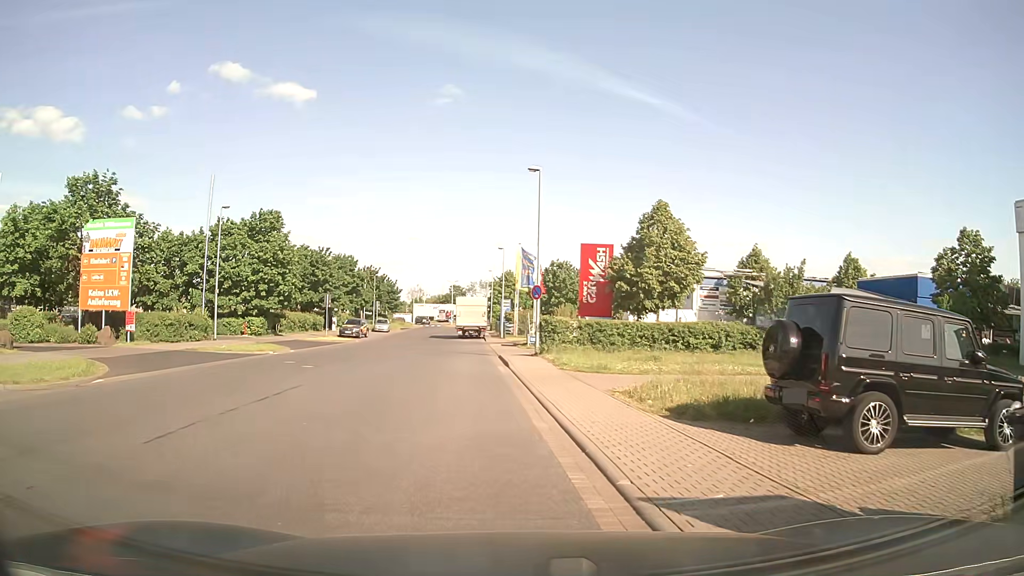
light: Day
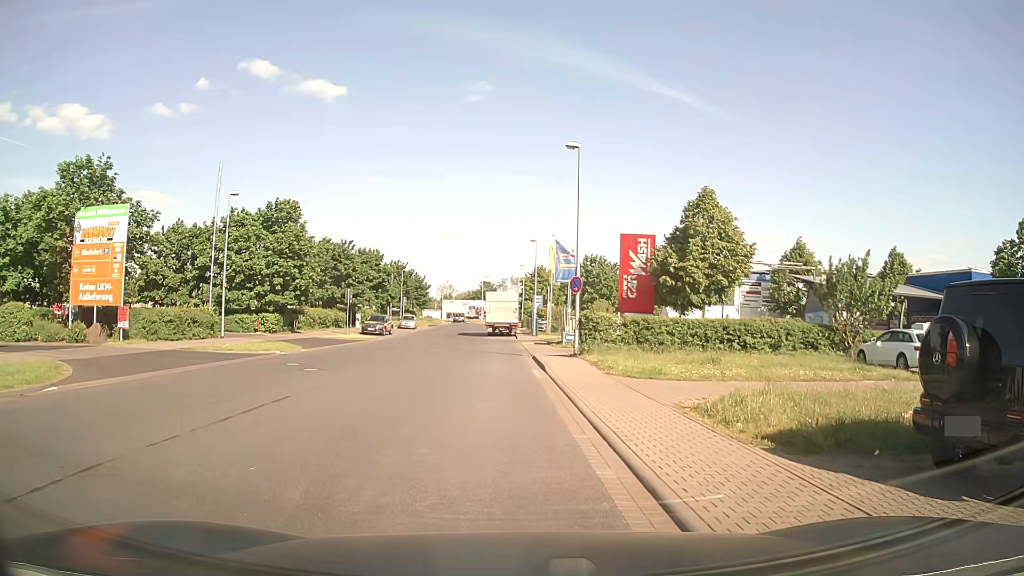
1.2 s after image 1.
(-0.1, +3.0) m; -1°
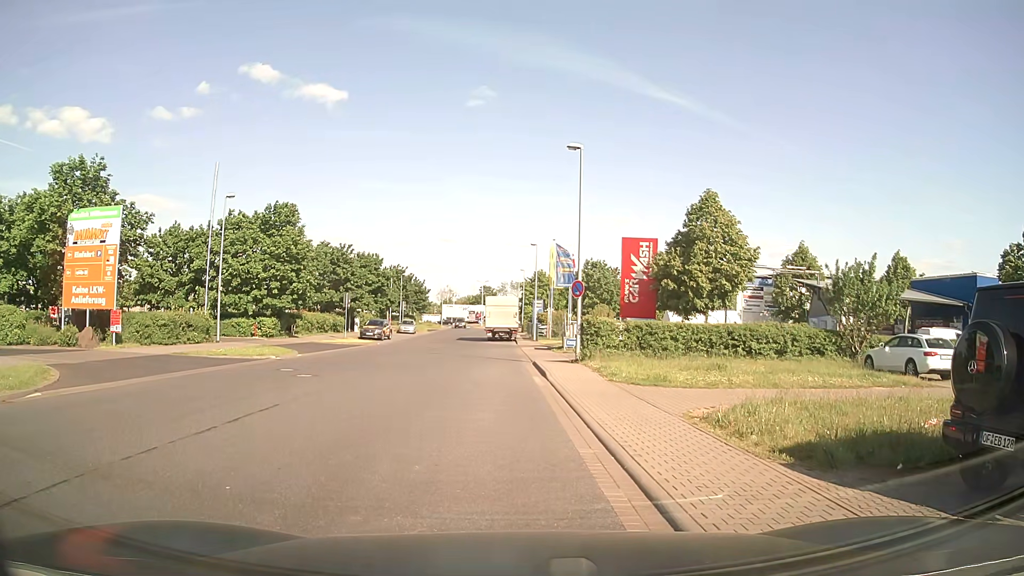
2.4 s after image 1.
(0.0, +0.6) m; 0°
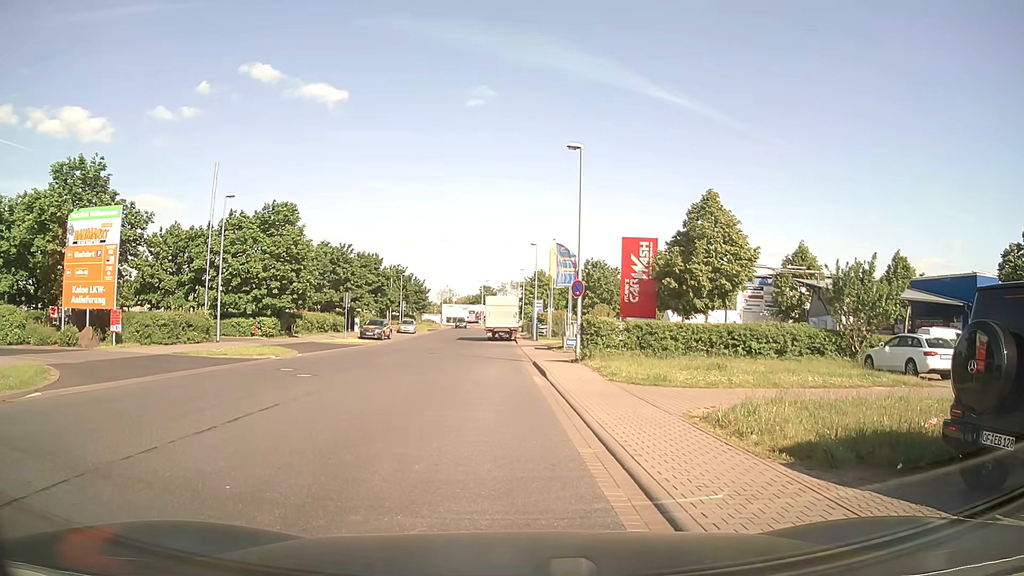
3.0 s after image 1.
(0.0, 0.0) m; 0°
